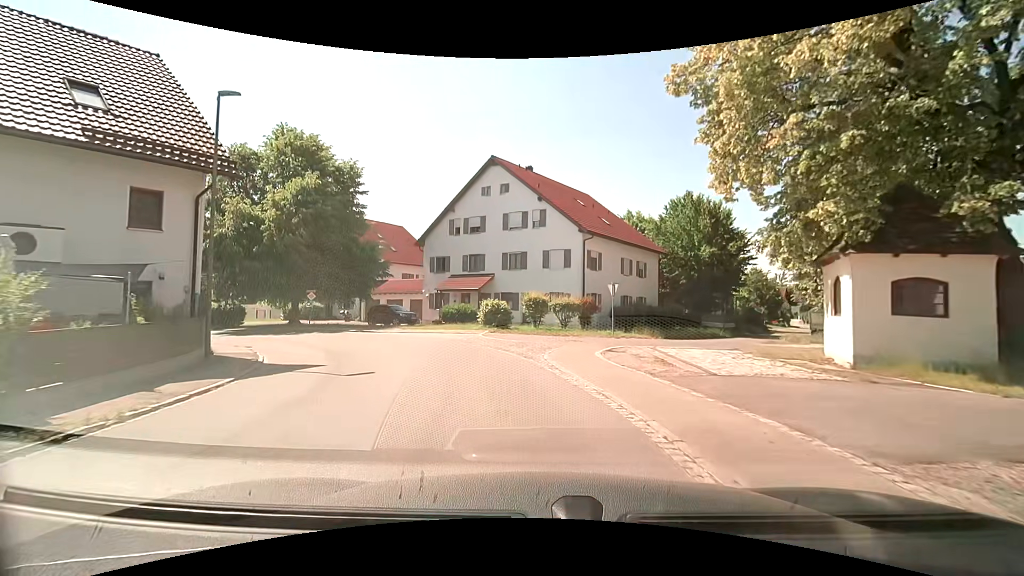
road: tertiary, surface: asphalt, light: Day
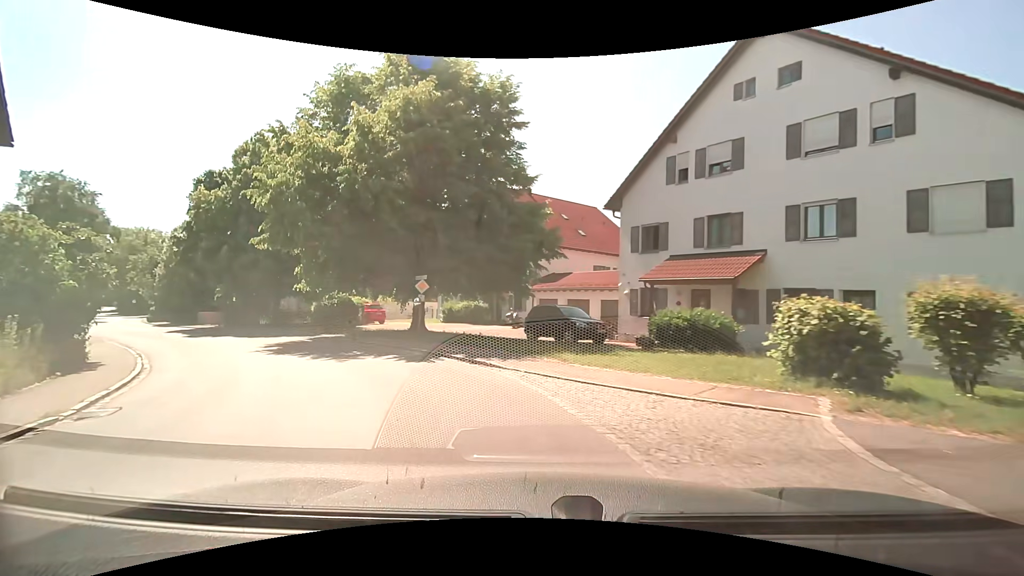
(-2.7, +16.6) m; -23°
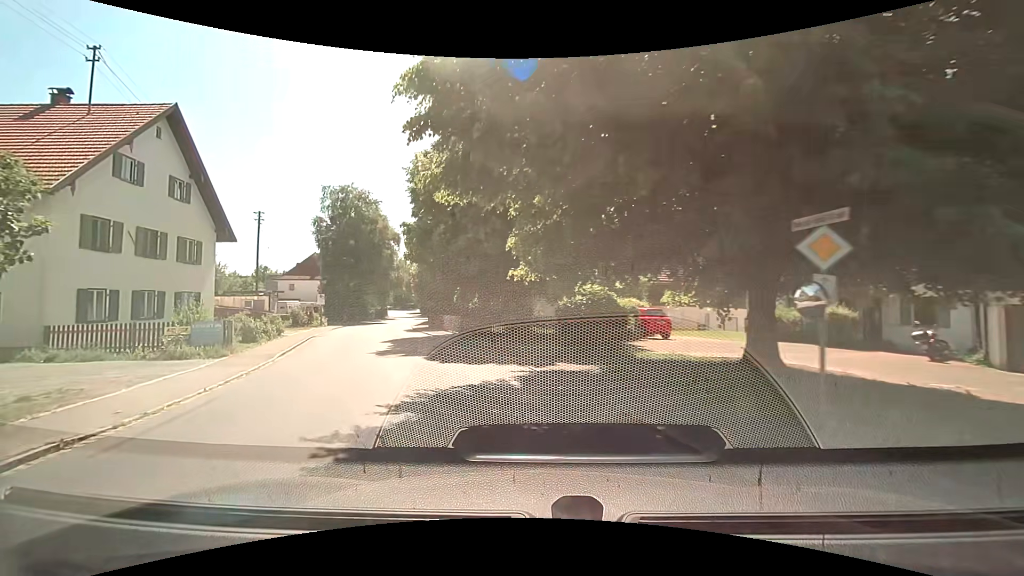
(-3.2, +12.5) m; -30°
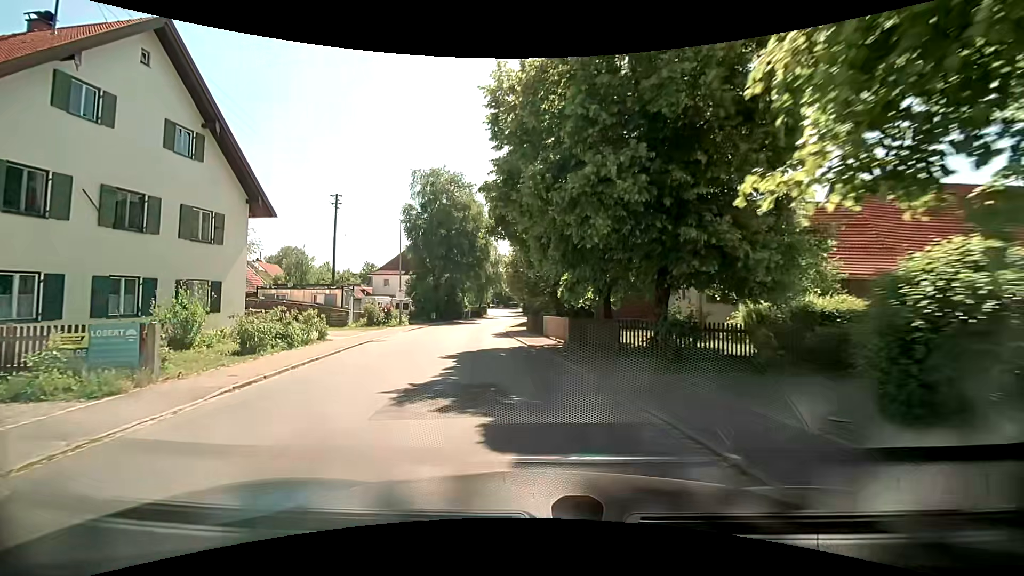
(-1.1, +9.0) m; -12°
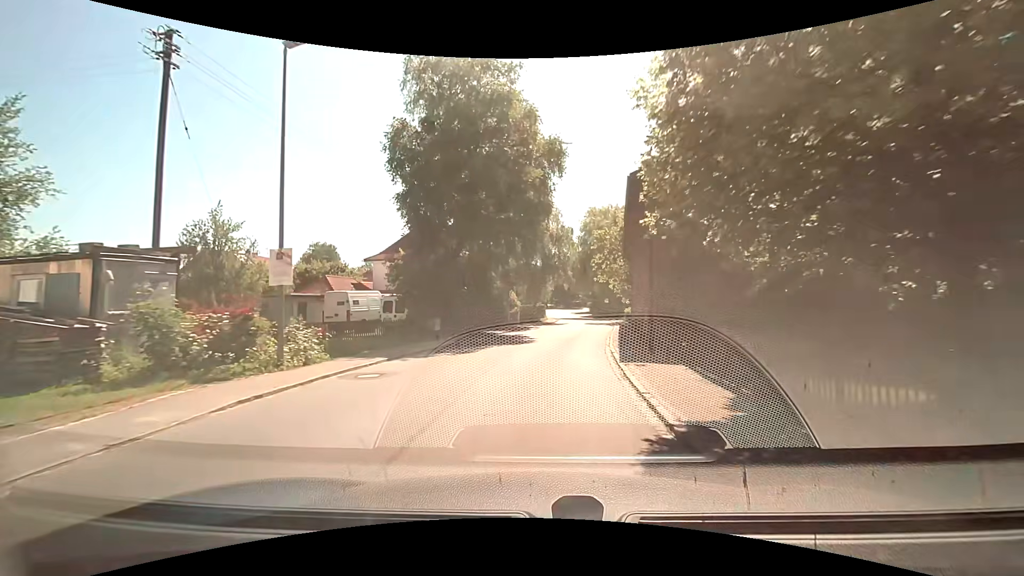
(-2.3, +25.4) m; -6°
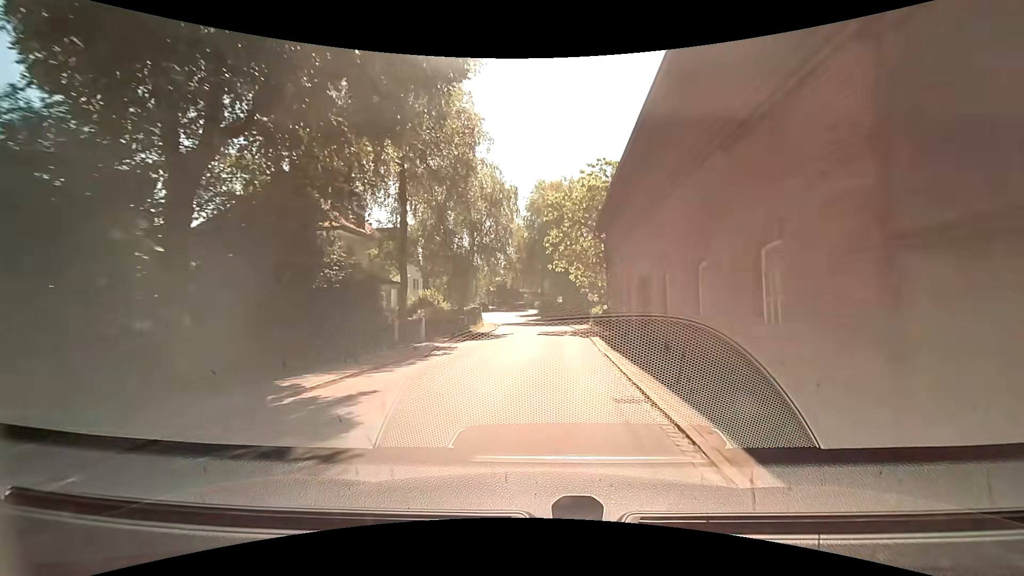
(+0.9, +17.8) m; +6°
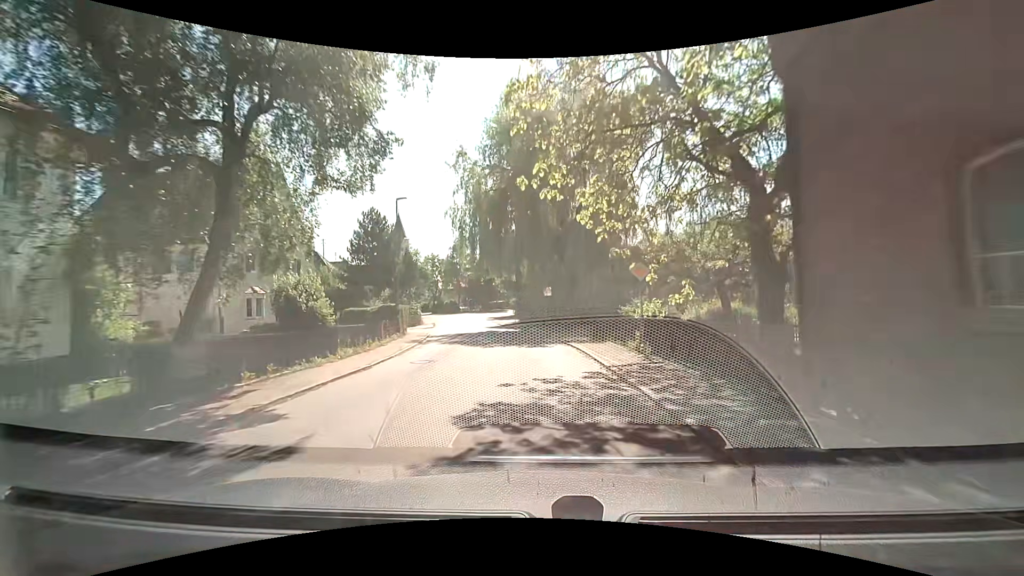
(+1.1, +24.8) m; +2°
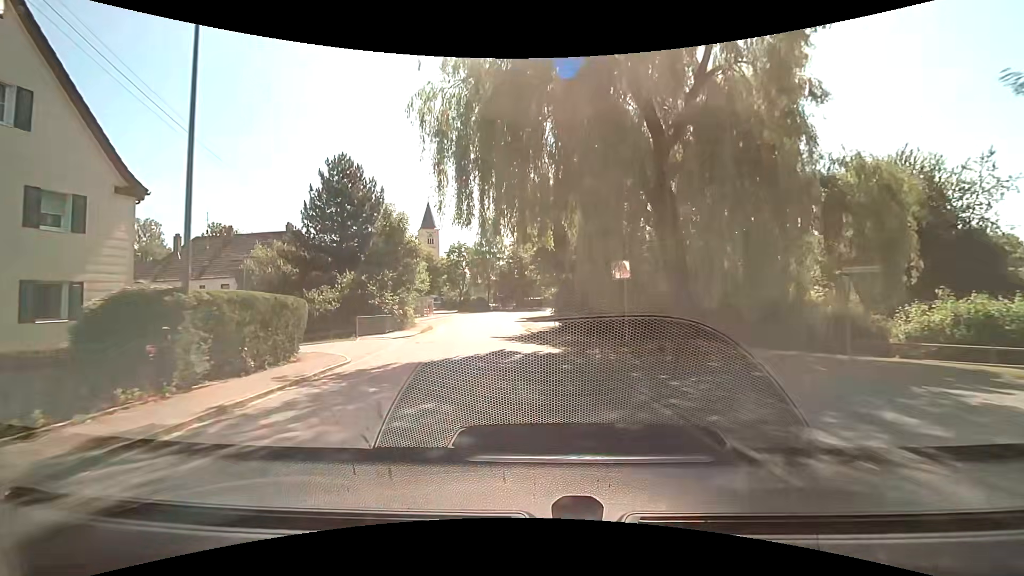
(-0.5, +19.2) m; -5°
(0, +10) (-1, +20) (-2, +30) (-3, +40) (-3, +50) (-3, +60) (-2, +70) (0, +79) (+4, +89) (+9, +97) m
